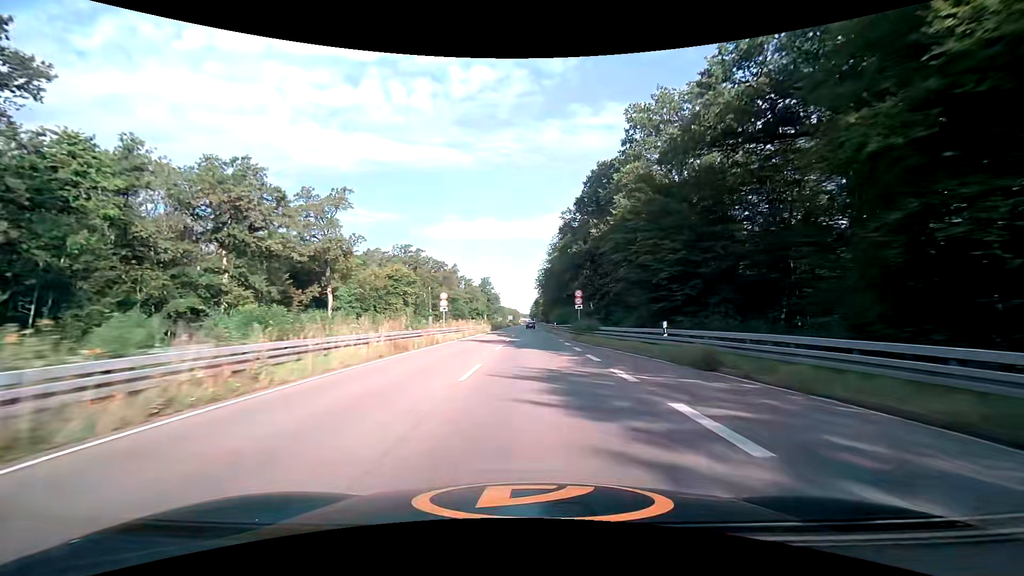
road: trunk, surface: asphalt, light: Day
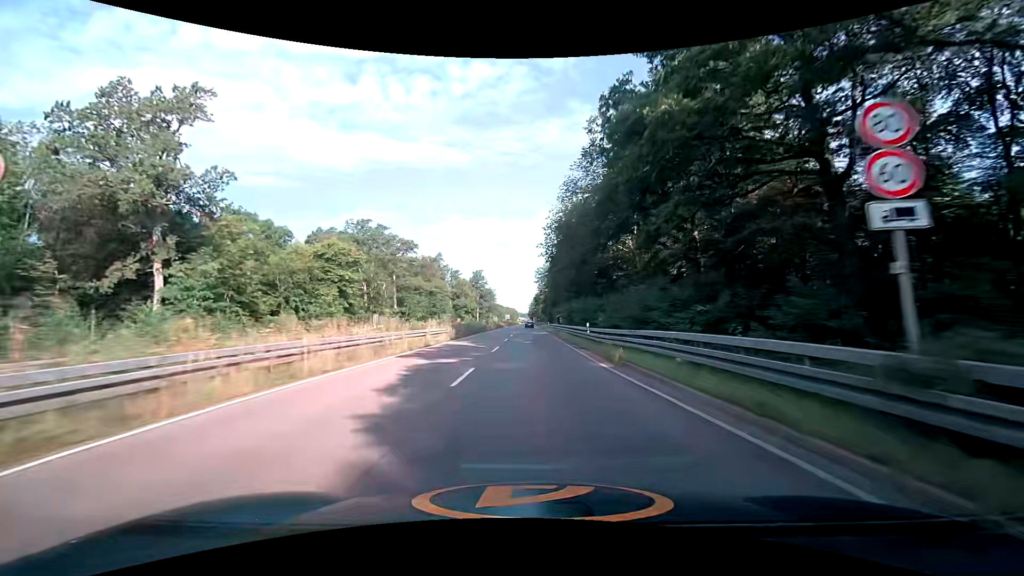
(0.0, +36.9) m; 0°
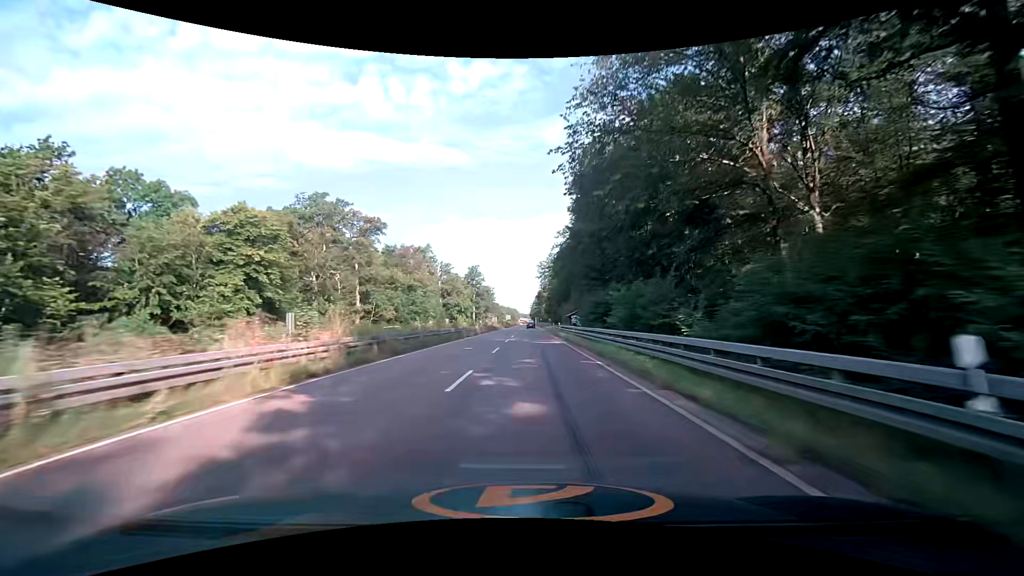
(0.0, +24.7) m; 0°
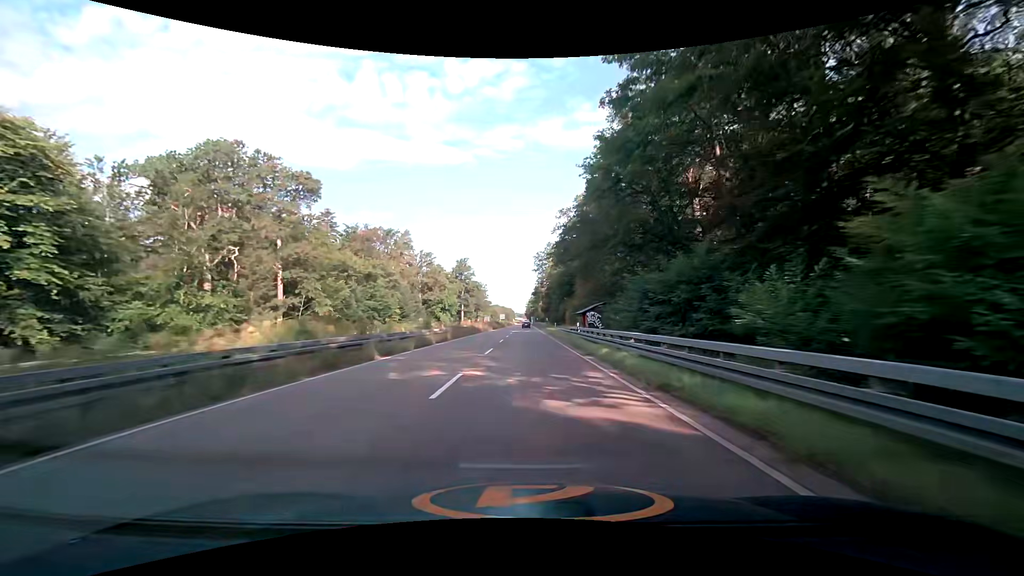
(+0.2, +24.9) m; +1°
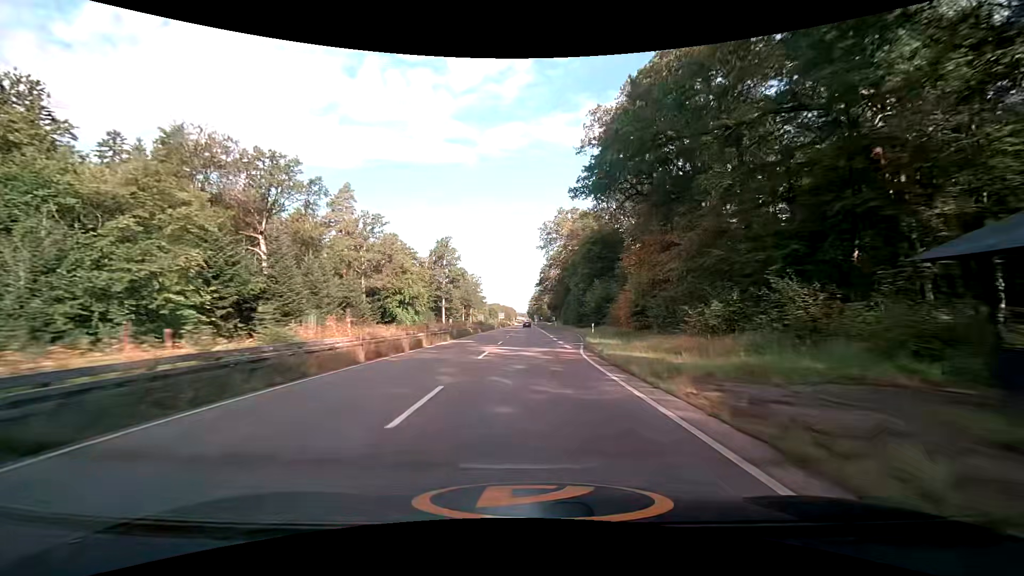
(-0.1, +50.3) m; 0°
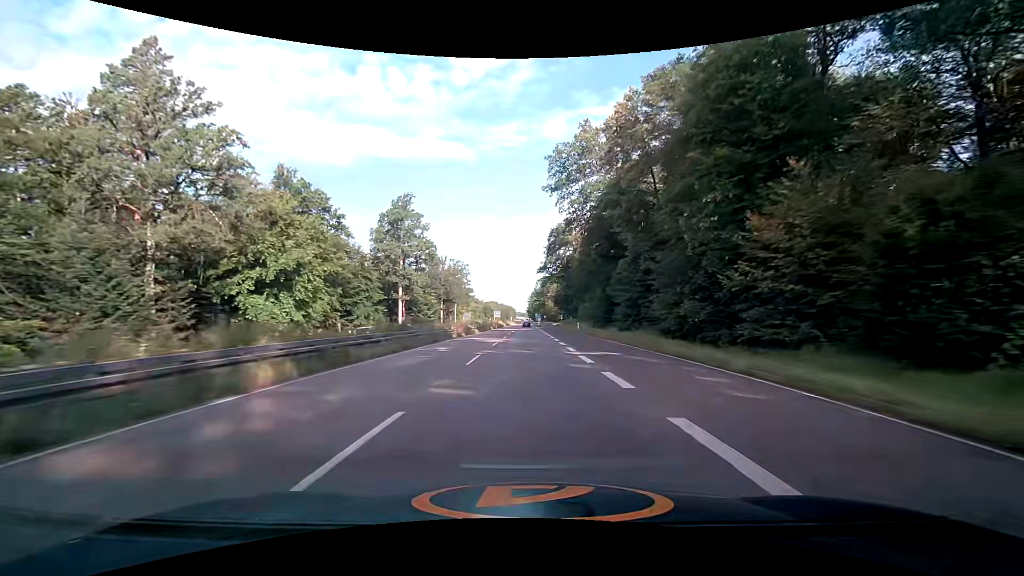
(-0.1, +50.9) m; 0°
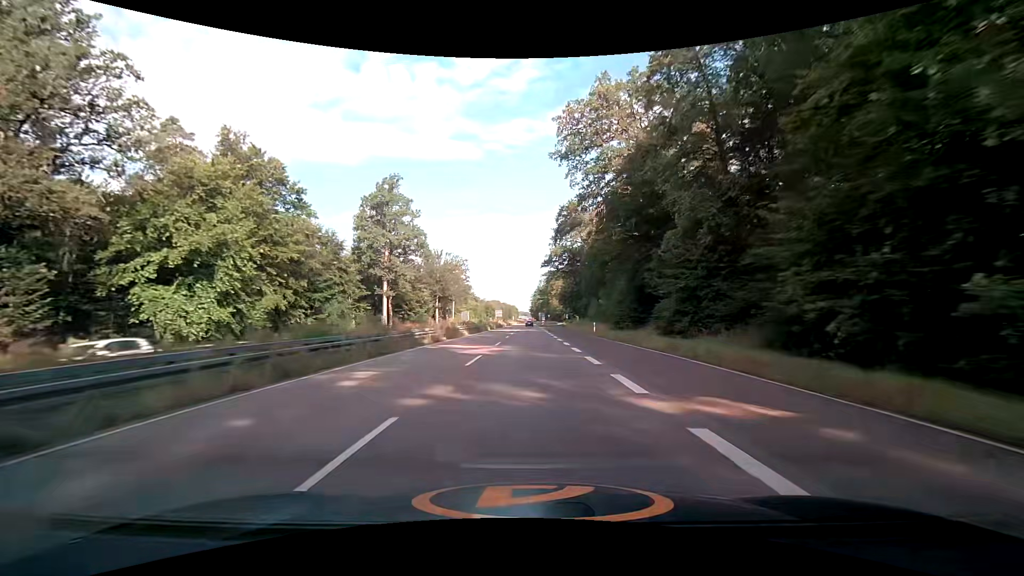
(-0.1, +12.6) m; 0°
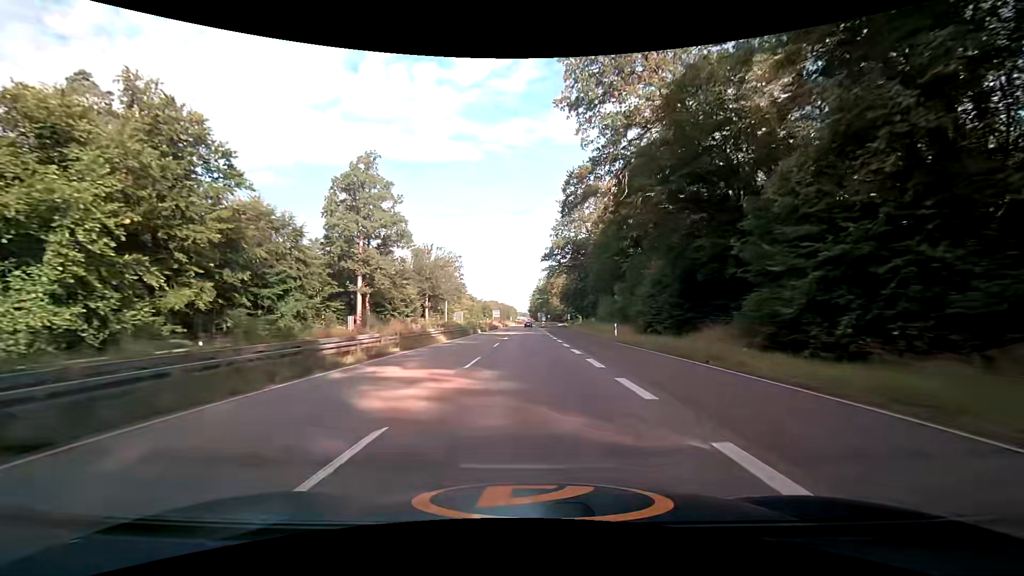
(-0.1, +12.6) m; 0°
(0, +10) (0, +20) (0, +30) (0, +40) (0, +50) (0, +60) (0, +70) (0, +80) (0, +90) (0, +100) m
